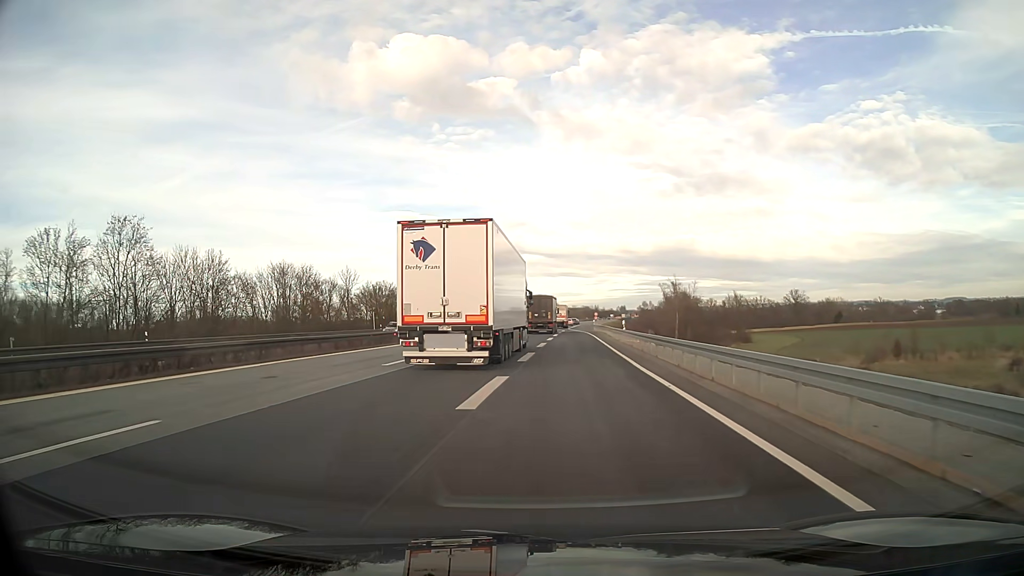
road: motorway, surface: asphalt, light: Day
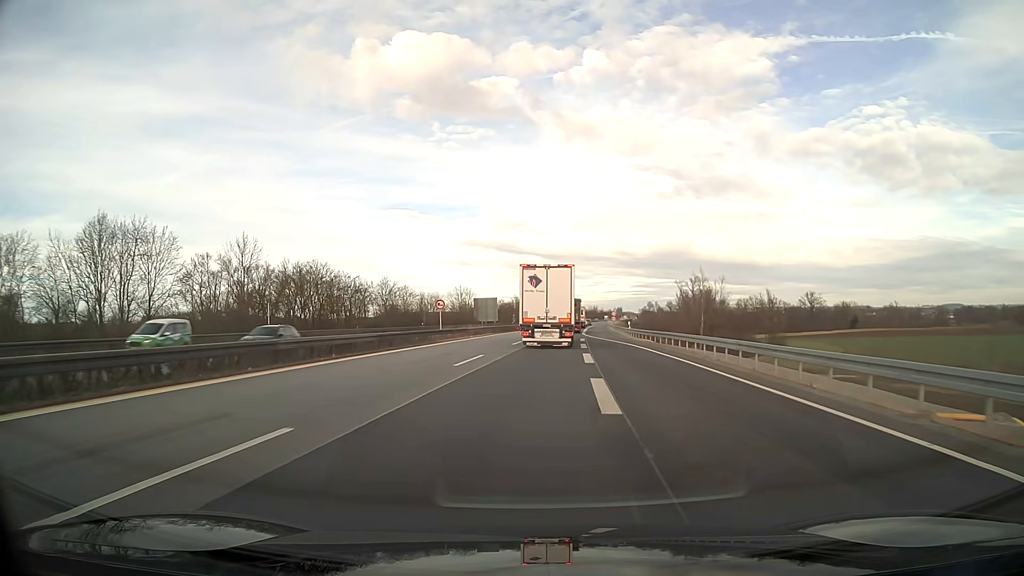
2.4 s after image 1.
(0.0, +36.5) m; +1°
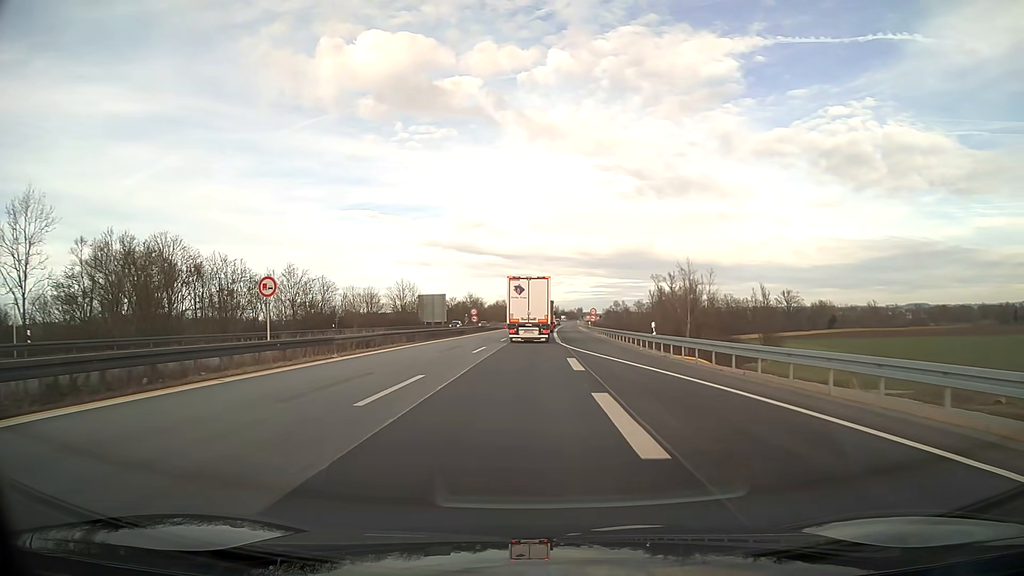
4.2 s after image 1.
(+0.8, +27.4) m; +3°
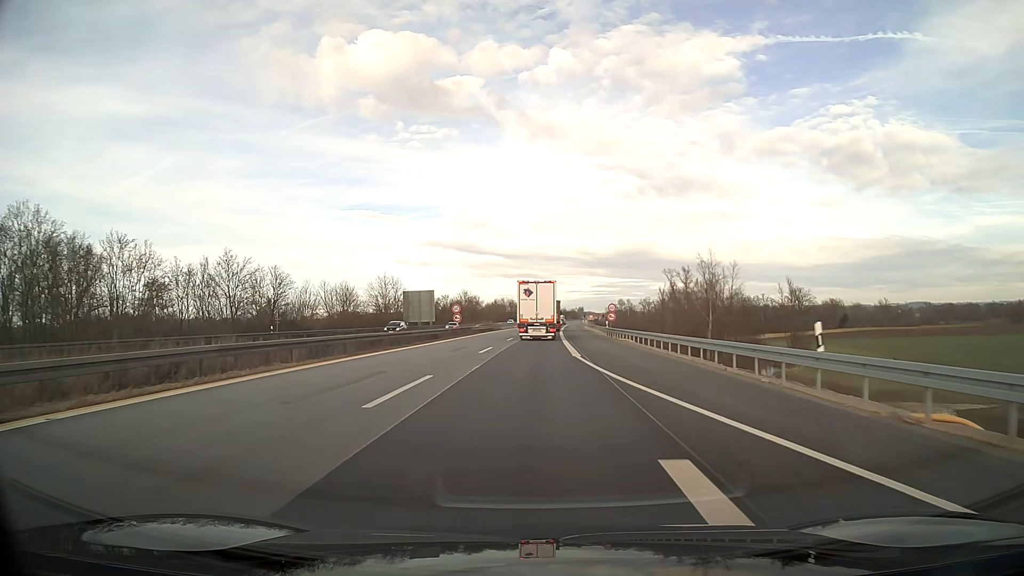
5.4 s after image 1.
(0.0, +18.3) m; 0°
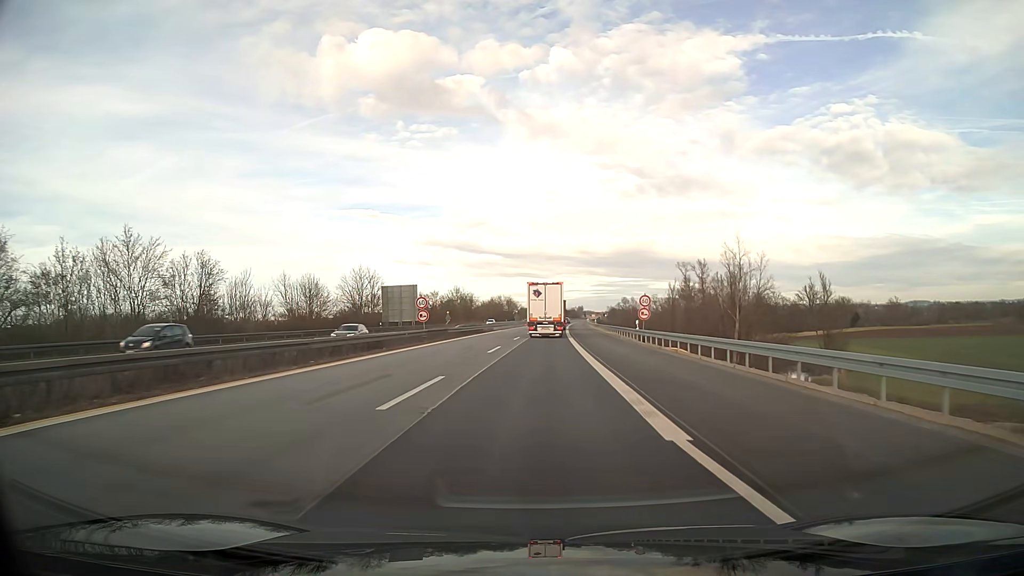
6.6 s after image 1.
(0.0, +18.3) m; 0°
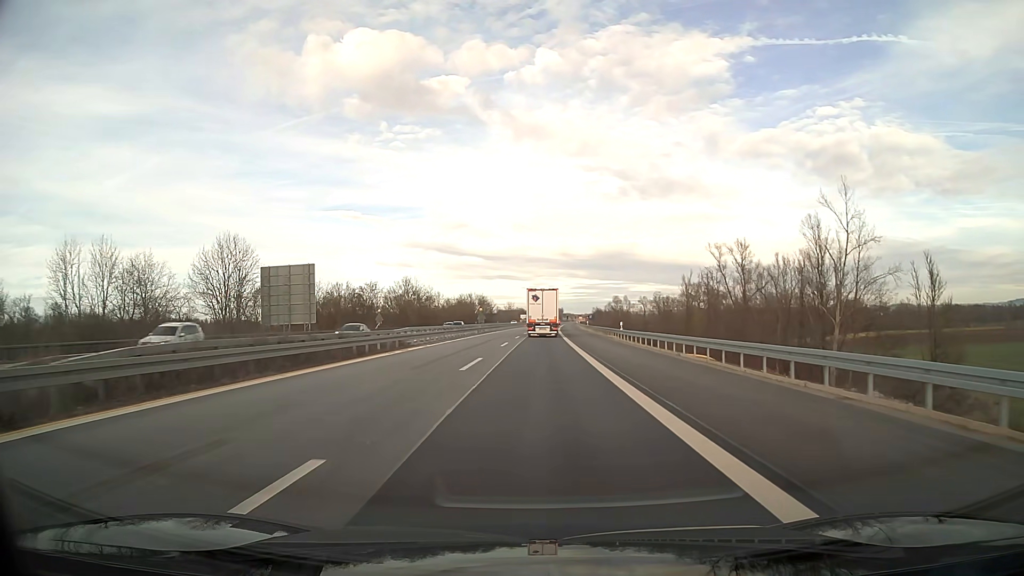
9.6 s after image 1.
(+0.7, +45.7) m; +2°
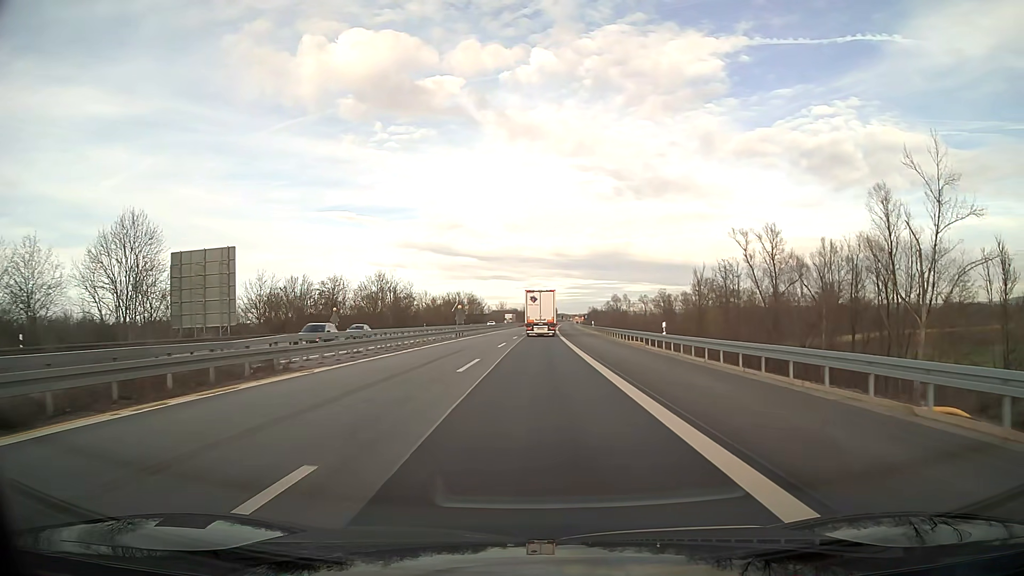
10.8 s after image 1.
(+0.1, +18.2) m; +1°
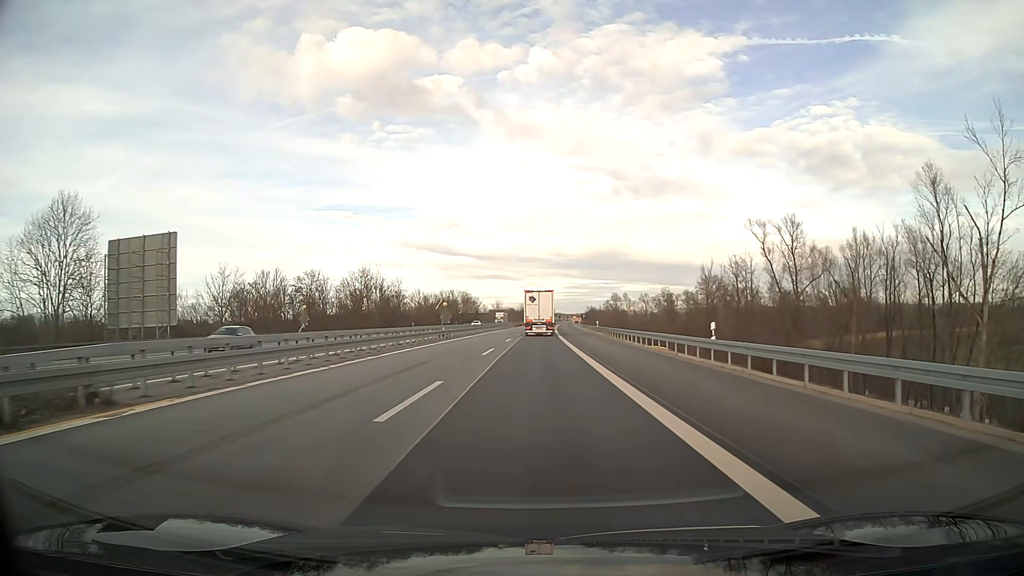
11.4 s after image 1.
(0.0, +9.1) m; 0°
